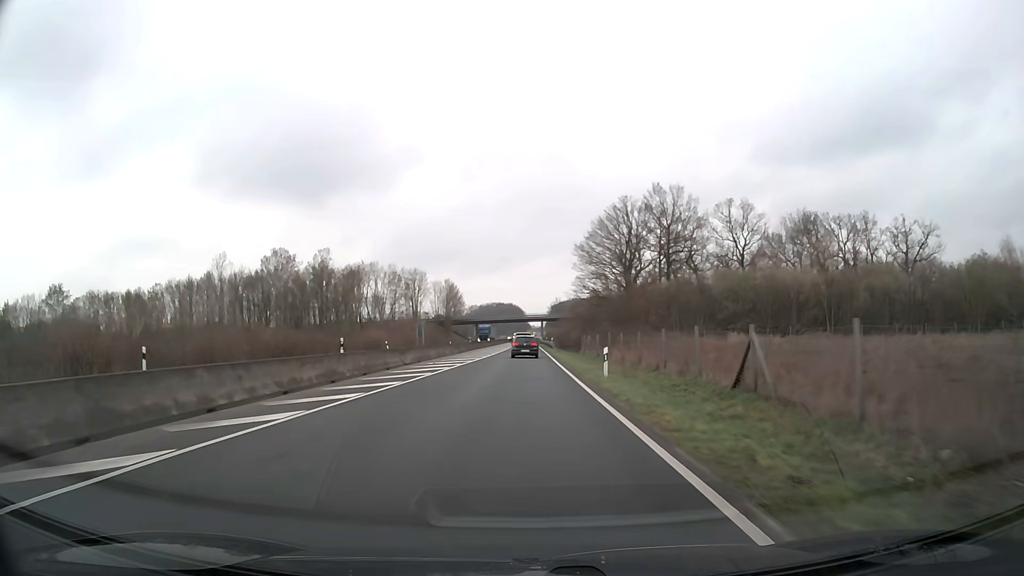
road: trunk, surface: asphalt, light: Day
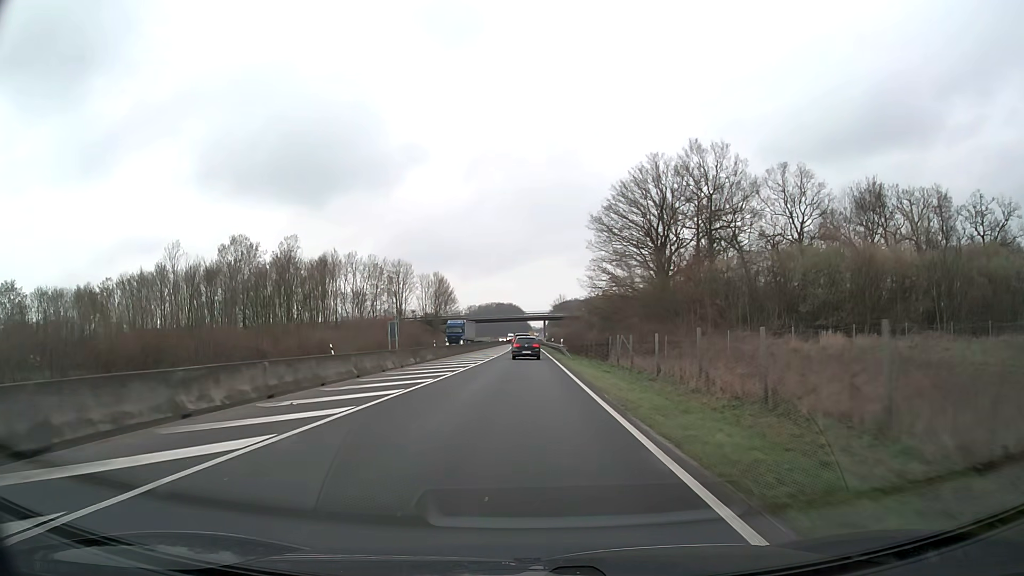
(0.0, +20.9) m; 0°
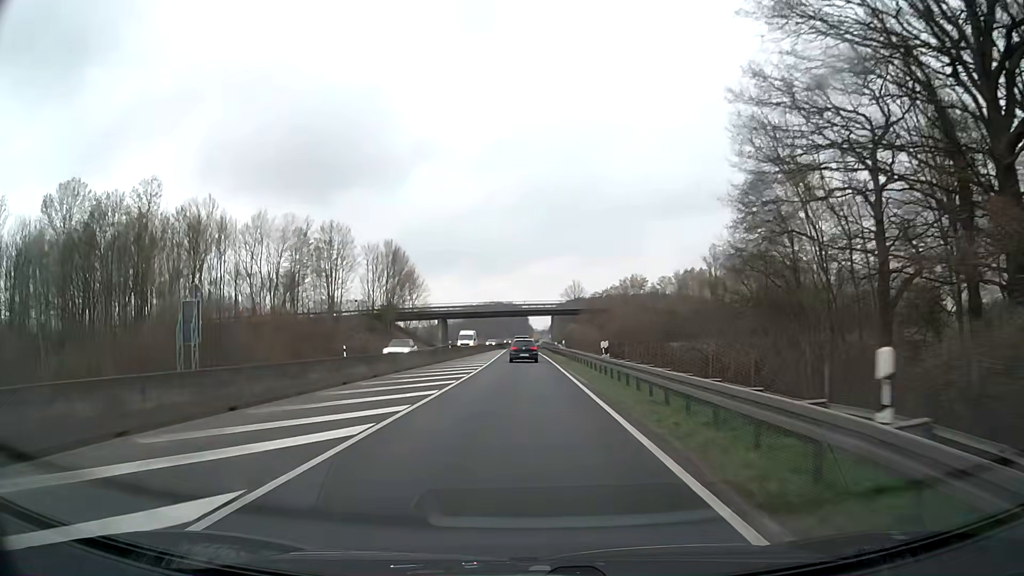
(+0.1, +50.4) m; 0°
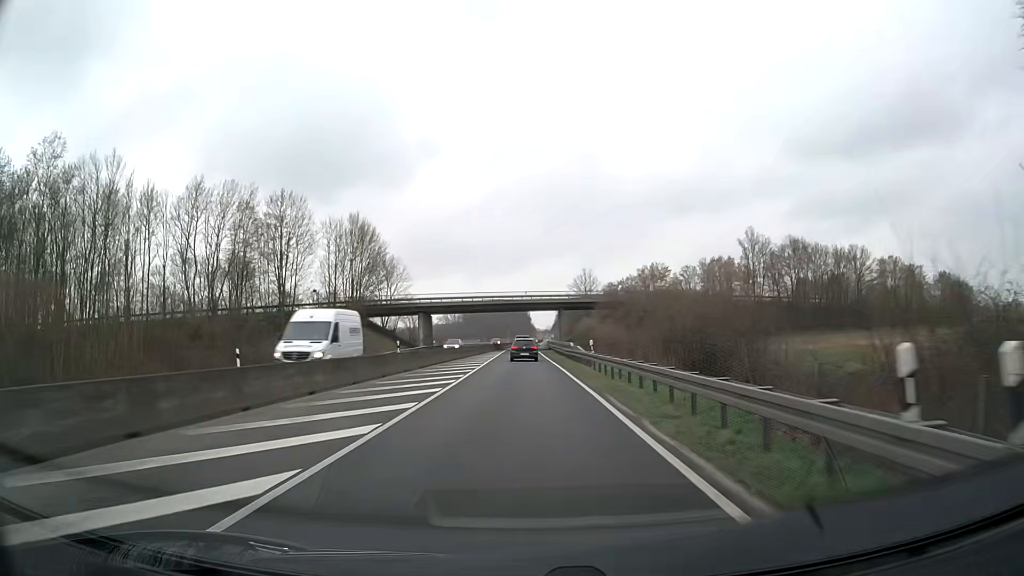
(-0.1, +20.2) m; 0°
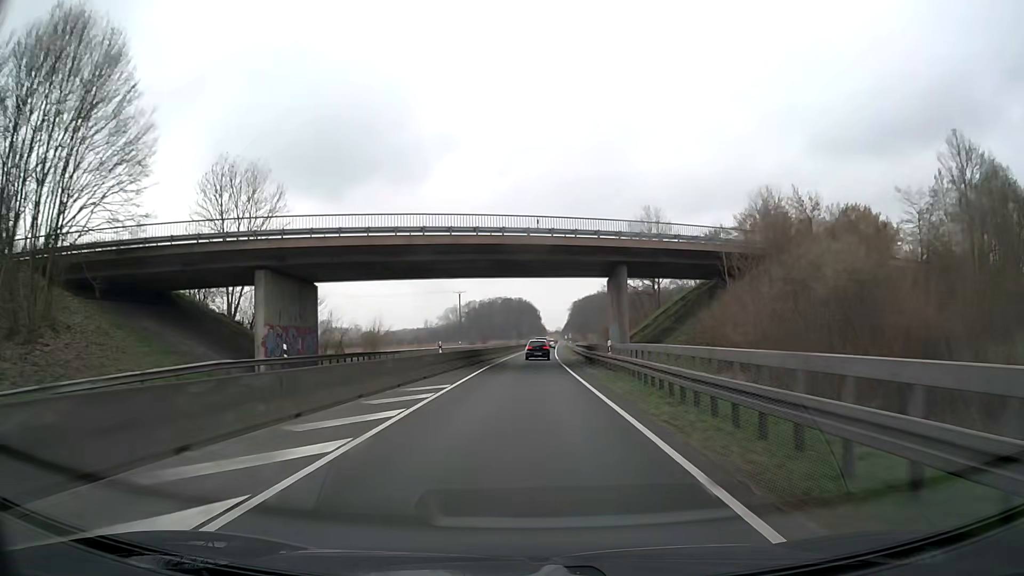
(-0.2, +53.5) m; -1°
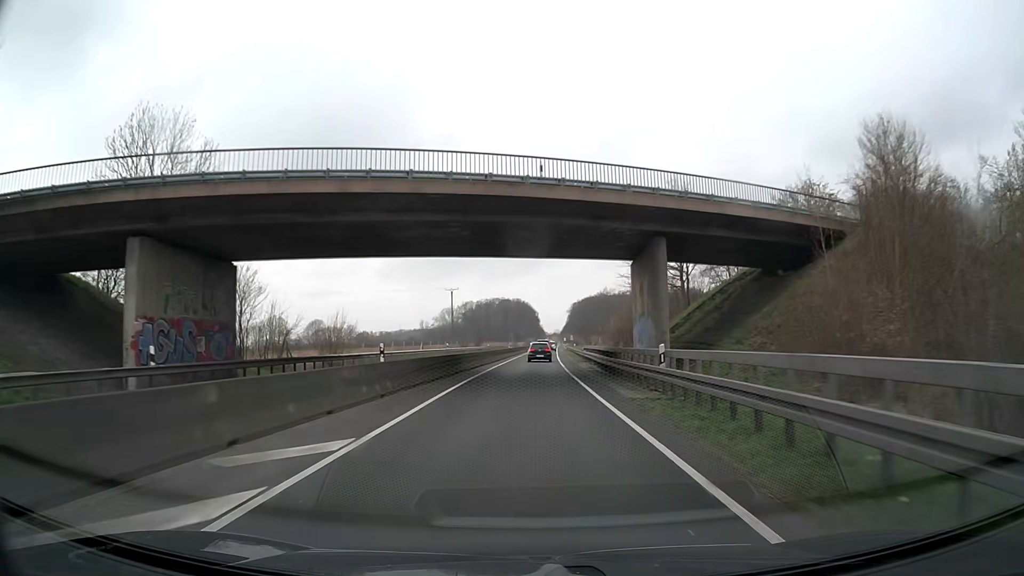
(0.0, +11.4) m; 0°
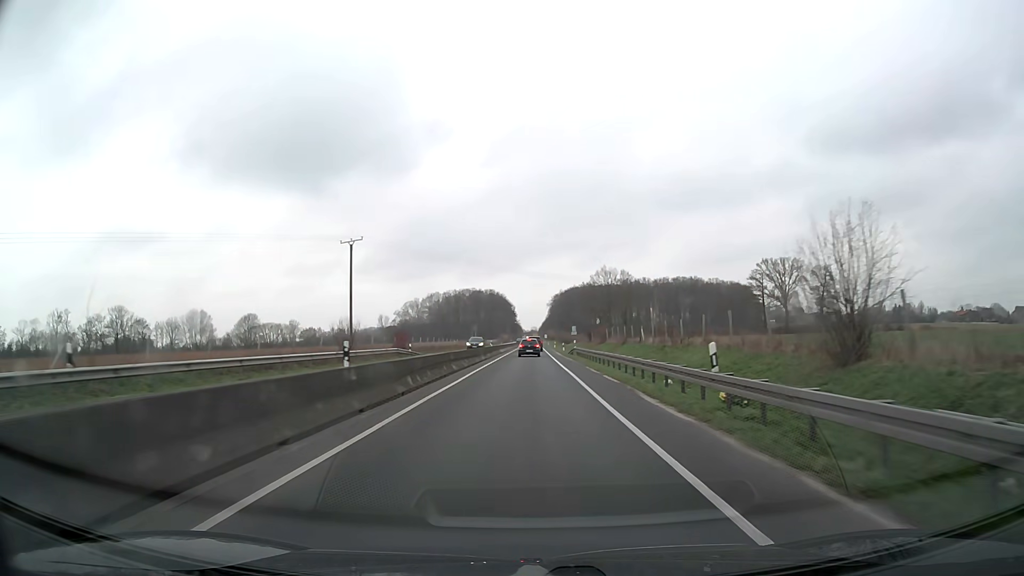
(+1.0, +60.7) m; +2°
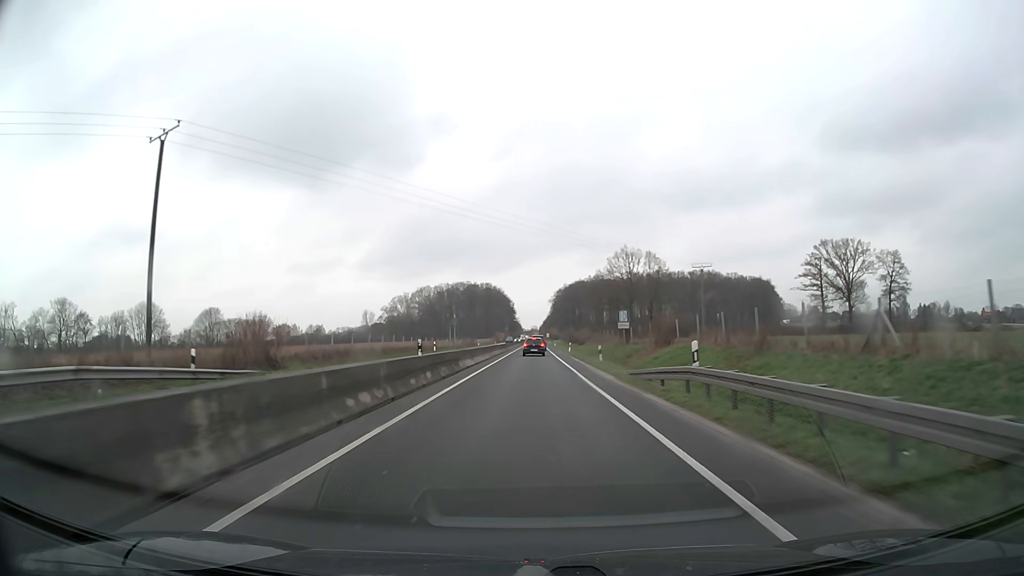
(-0.1, +38.3) m; 0°
(0, +10) (0, +20) (0, +30) (0, +40) (0, +50) (0, +60) (0, +70) (+1, +80) (+1, +90) (+1, +100) m
